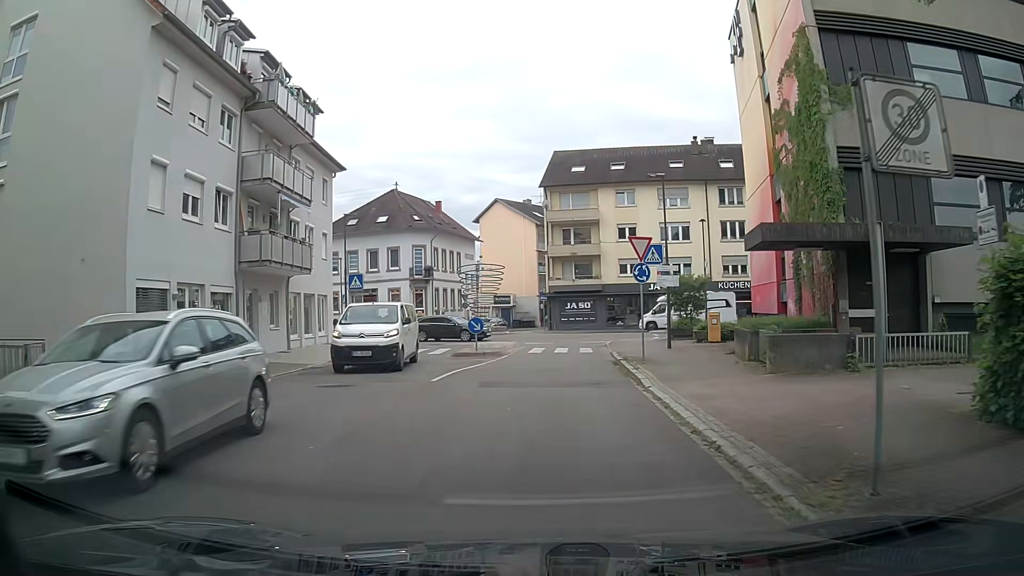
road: residential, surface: asphalt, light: Day
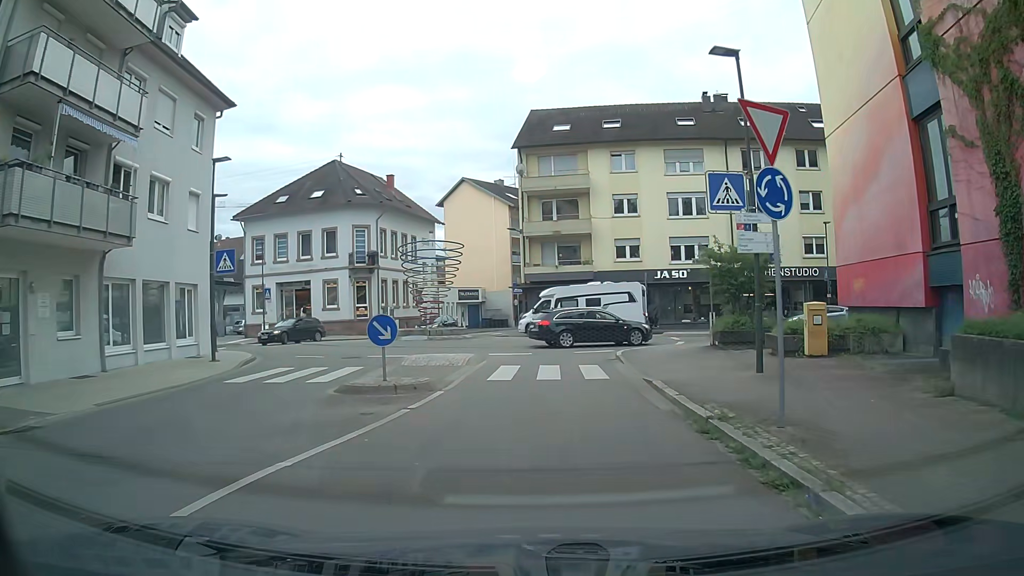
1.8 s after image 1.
(+0.2, +12.1) m; +2°
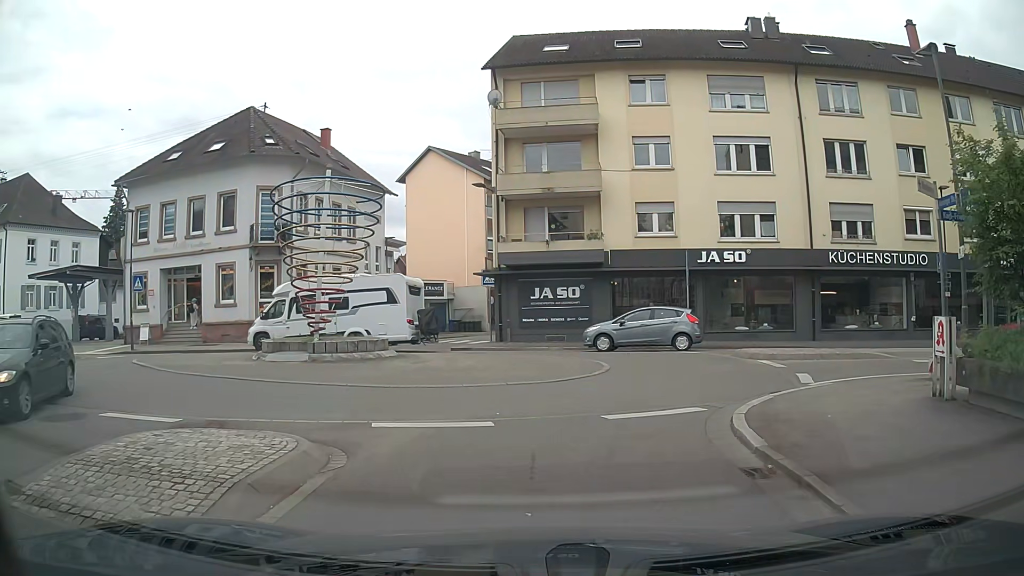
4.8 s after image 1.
(+0.3, +14.0) m; +3°
